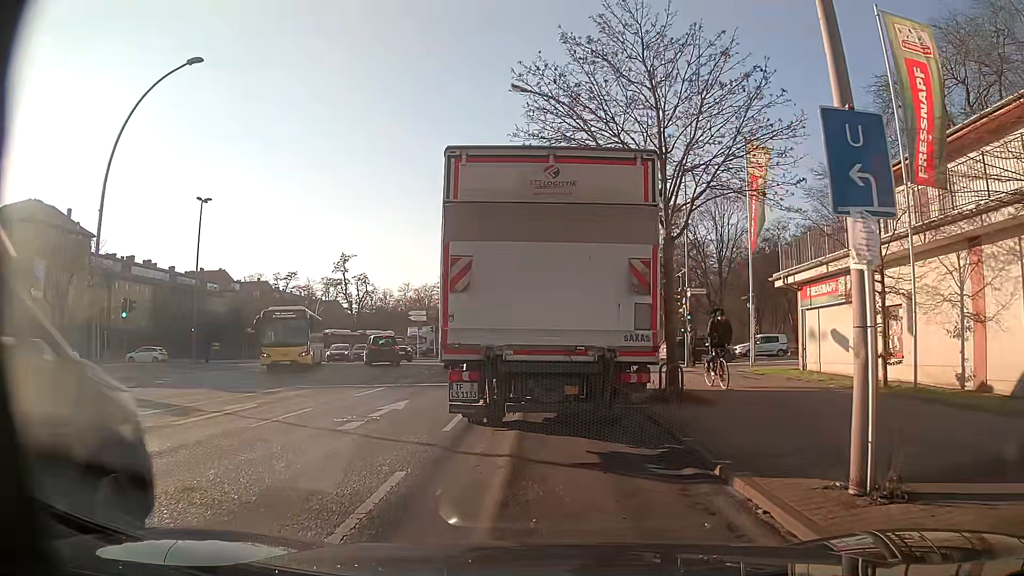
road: secondary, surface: asphalt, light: Day
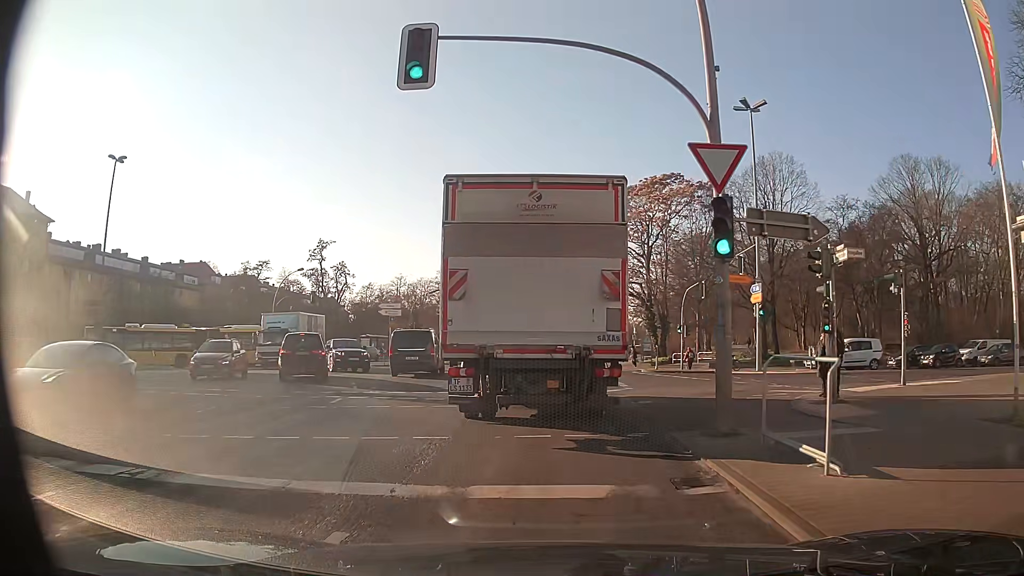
(+0.3, +14.2) m; 0°
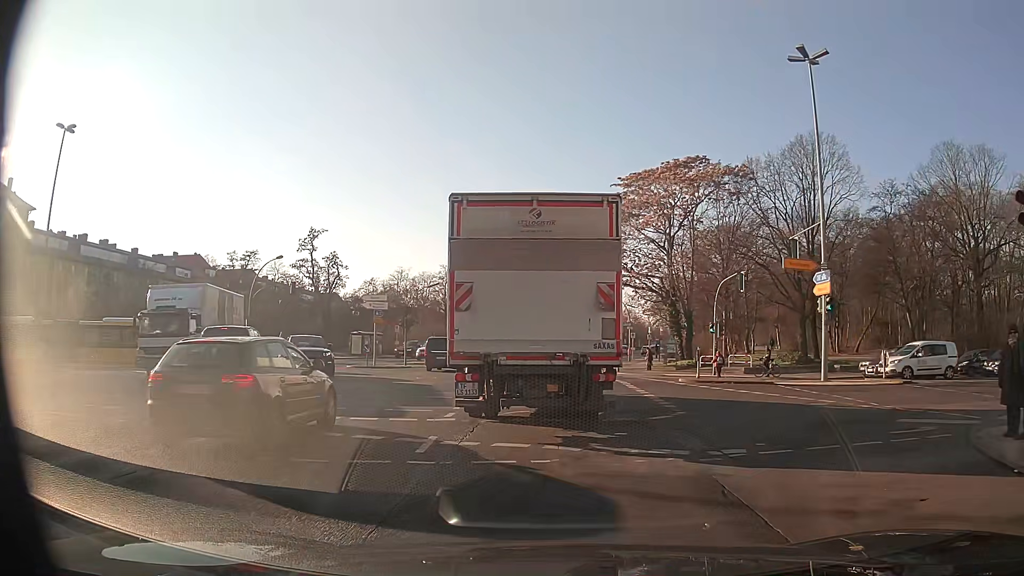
(0.0, +7.0) m; -1°
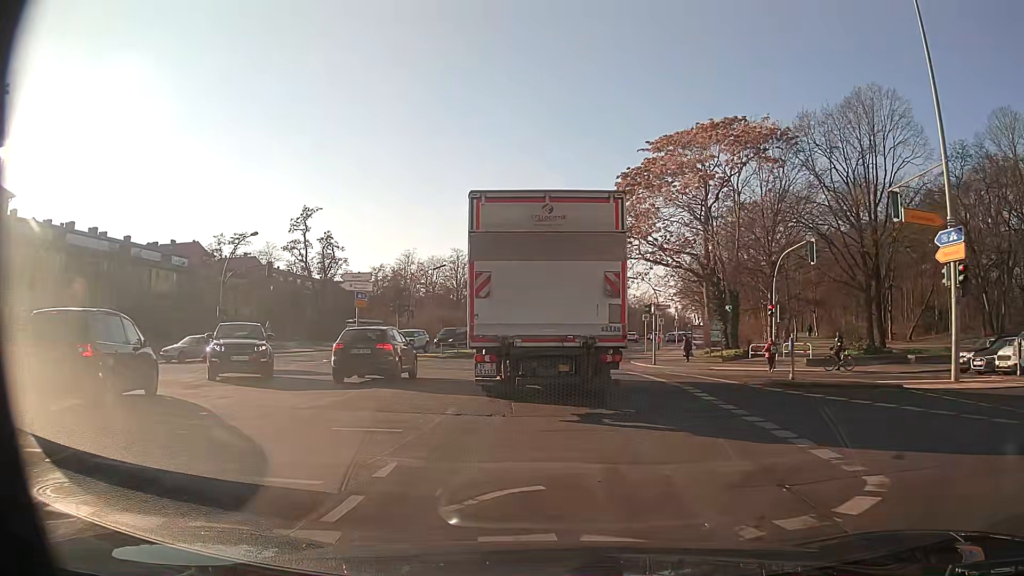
(0.0, +7.9) m; 0°
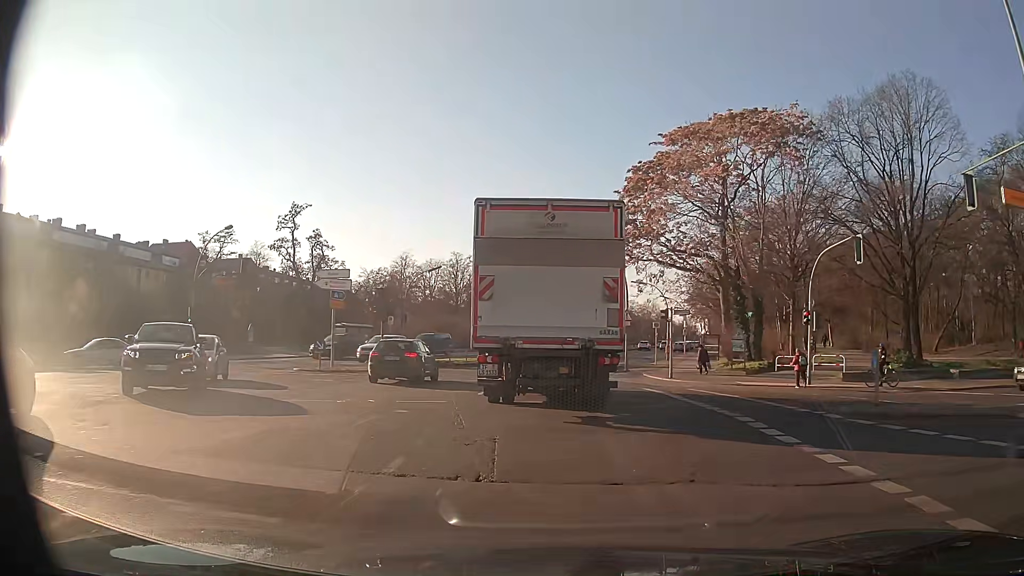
(-0.1, +4.5) m; -2°
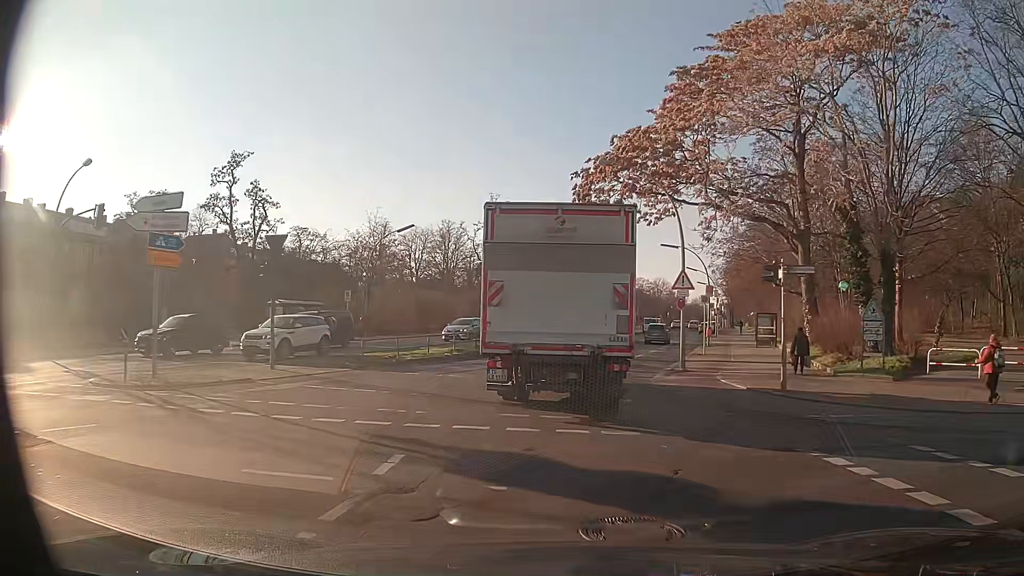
(0.0, +15.1) m; 0°
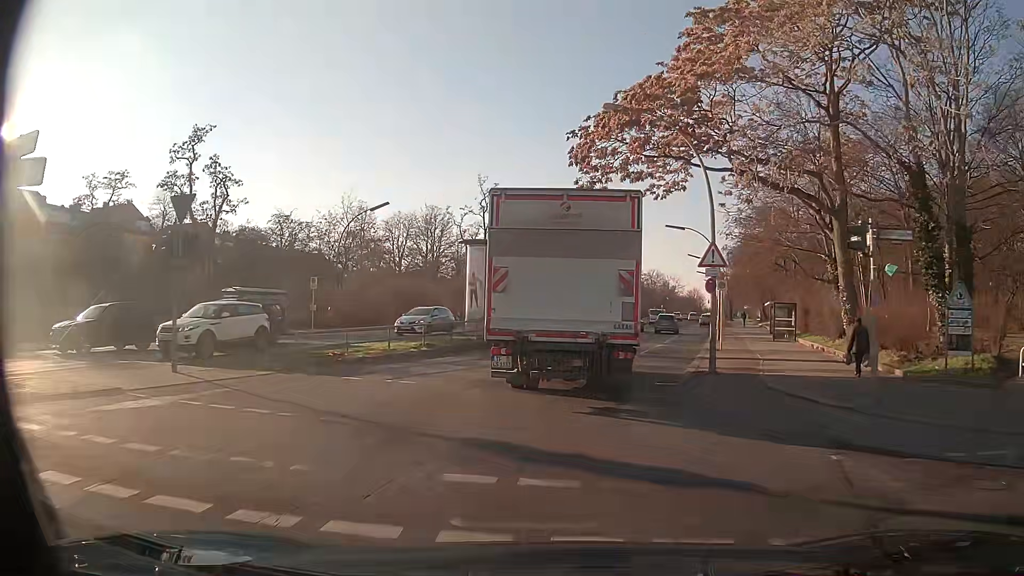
(0.0, +5.5) m; 0°
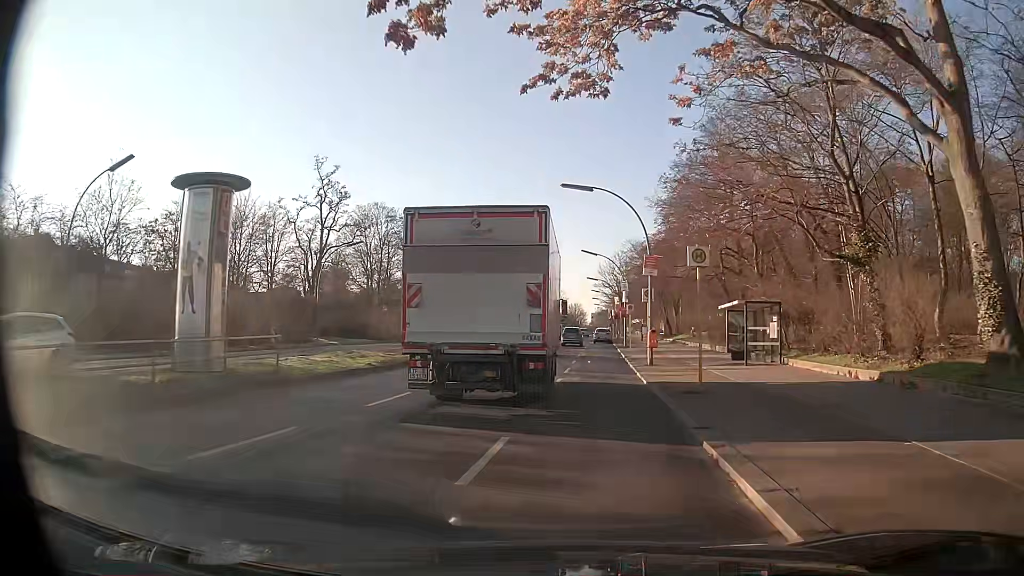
(+1.7, +17.3) m; +10°
(0, +10) (0, +20) (0, +30) (+1, +40) (+1, +50) (+2, +60) (+3, +70) (+4, +80) (+4, +90) (+5, +100) m
